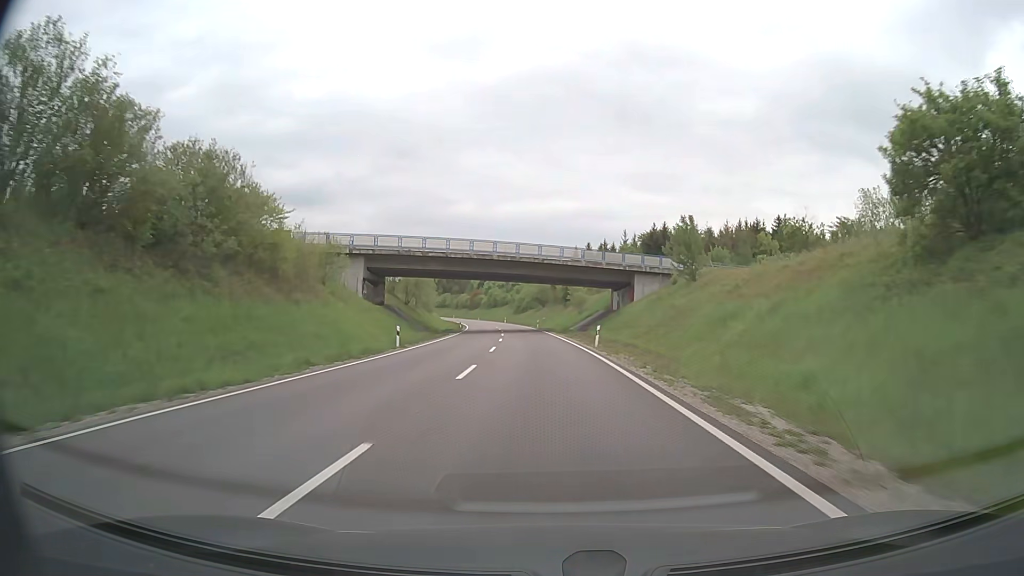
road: primary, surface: asphalt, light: Day
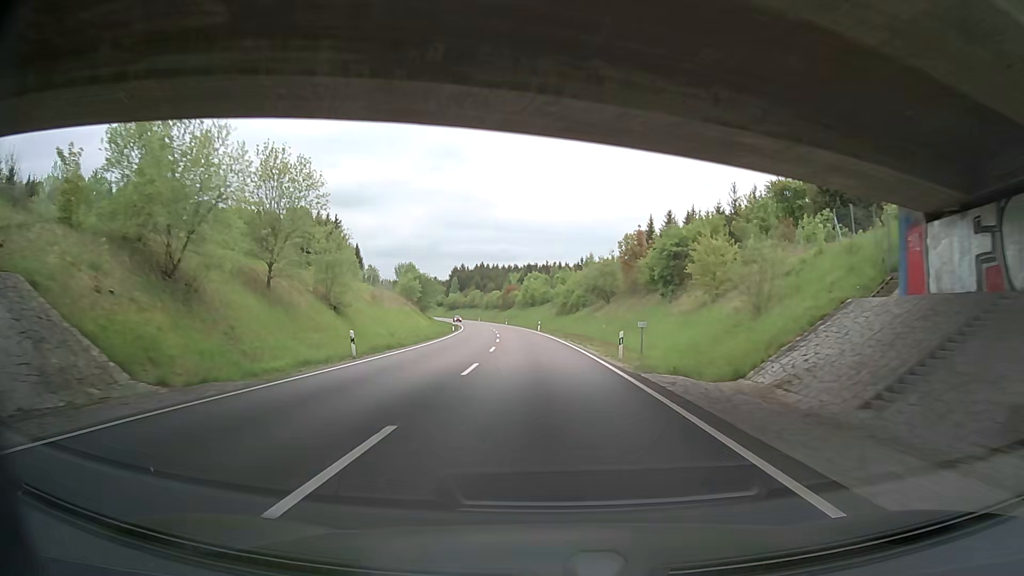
(-1.7, +59.1) m; -4°
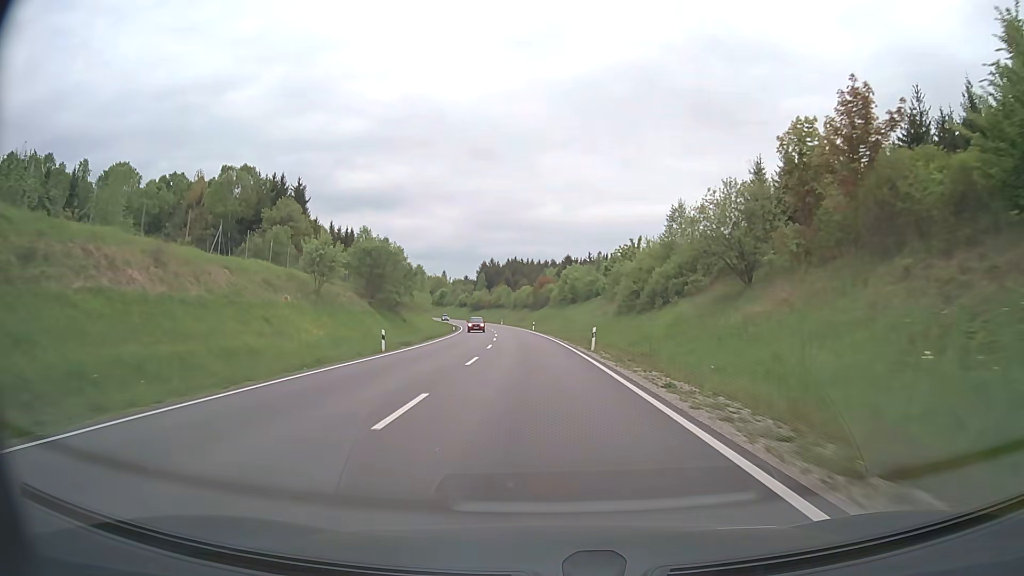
(-1.2, +44.6) m; -3°
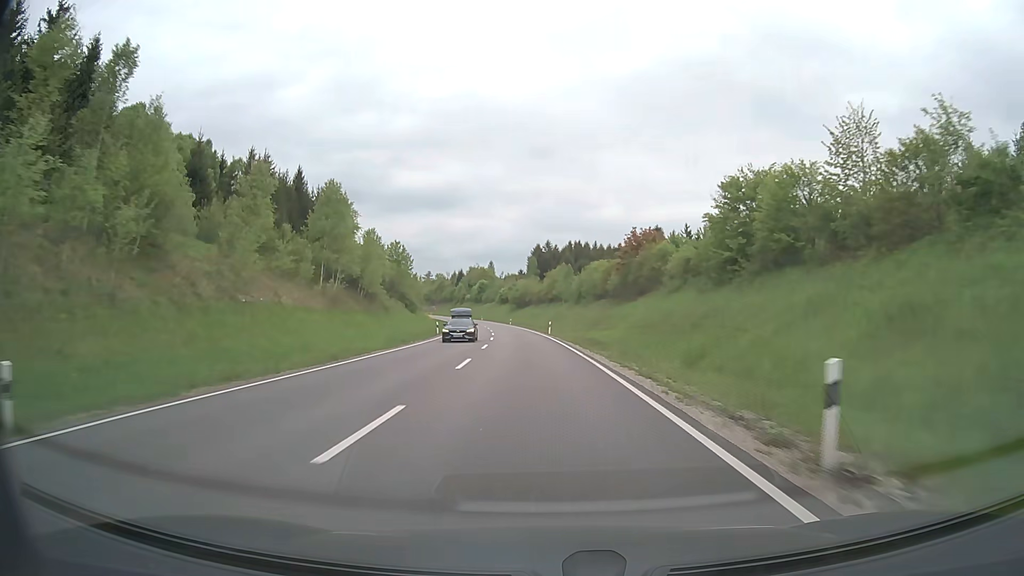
(-3.8, +74.6) m; -5°
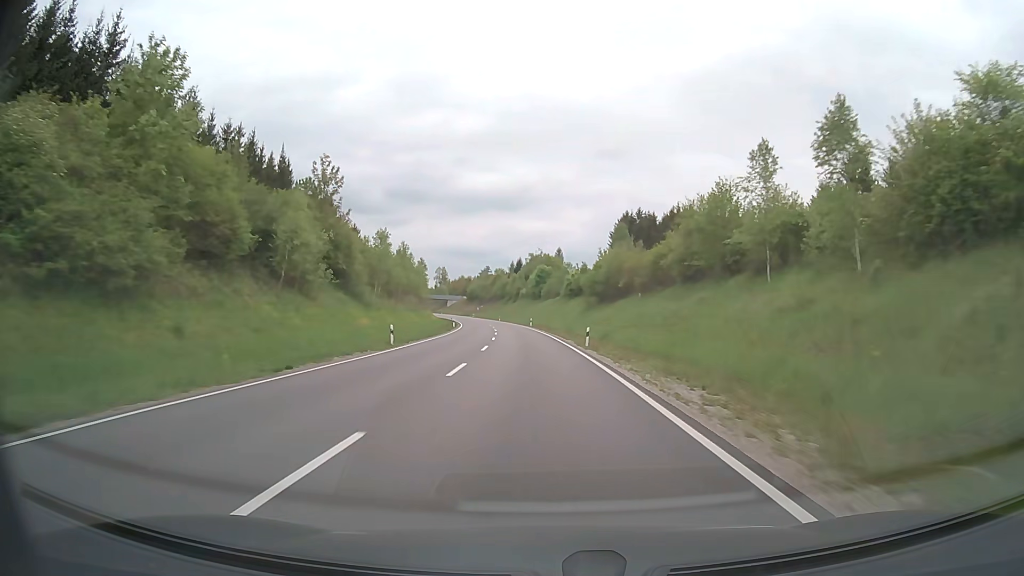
(-4.3, +75.1) m; -6°
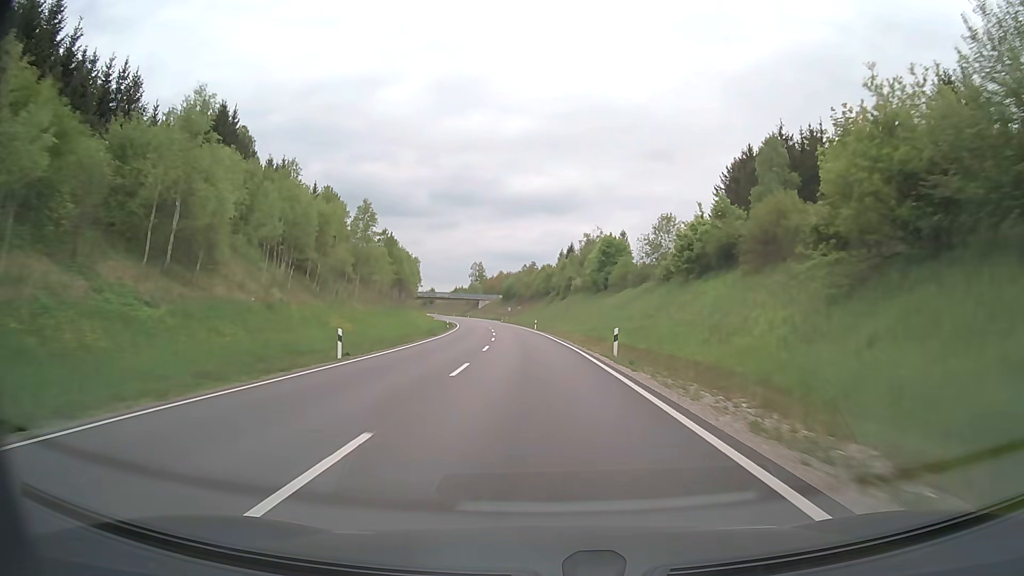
(-2.4, +60.4) m; -4°
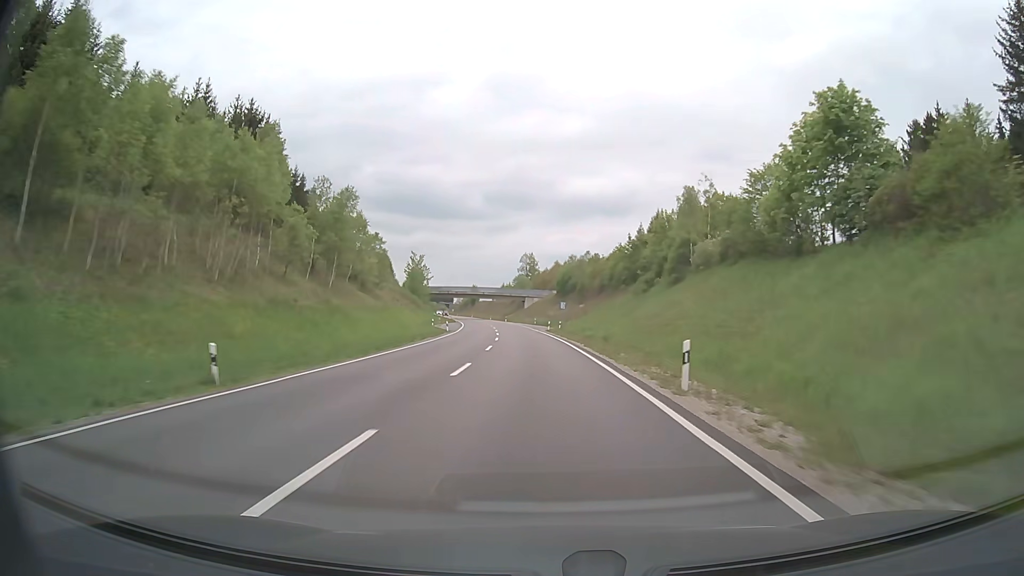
(-2.8, +60.5) m; -5°
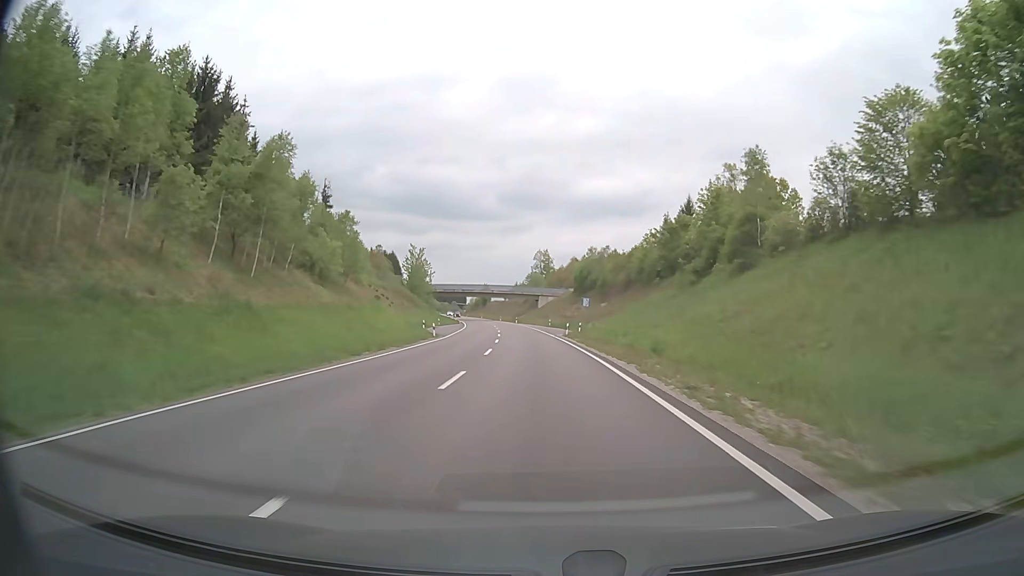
(-0.2, +15.1) m; -1°
(0, +10) (0, +20) (-1, +30) (-1, +40) (-2, +50) (-2, +60) (-3, +70) (-4, +80) (-5, +90) (-6, +100) m
